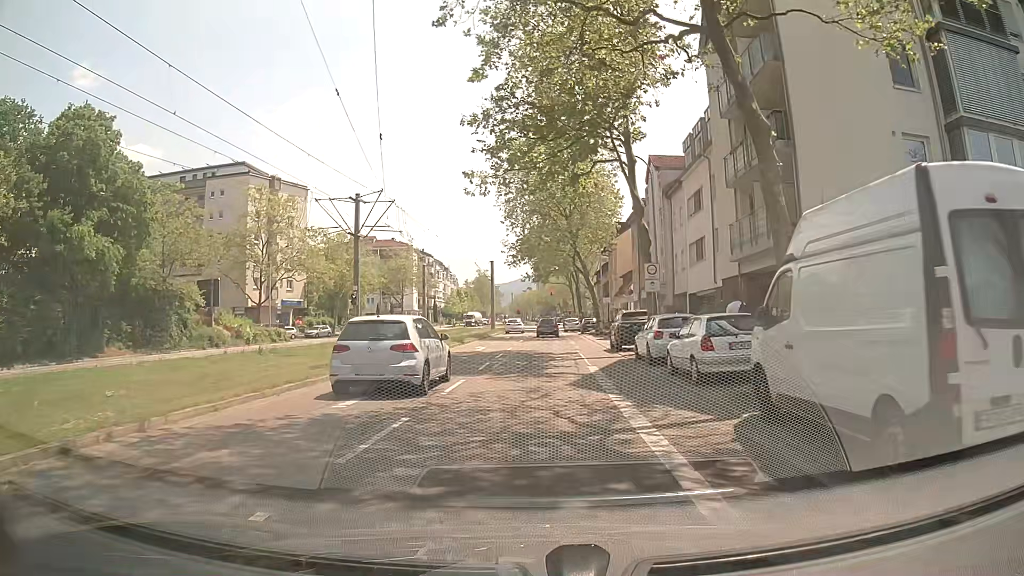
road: tertiary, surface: asphalt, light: Day
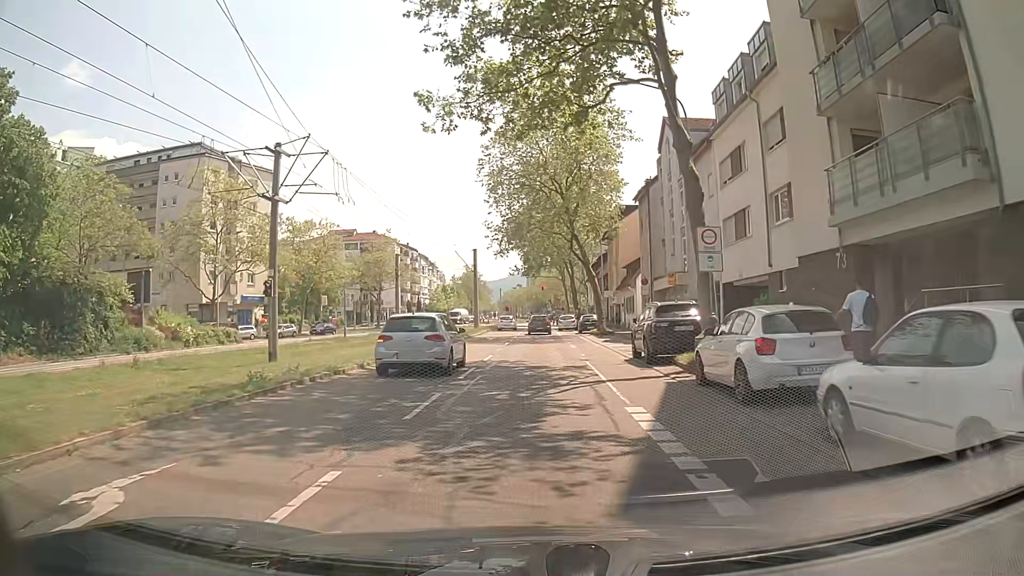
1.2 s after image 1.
(+0.1, +9.5) m; +1°
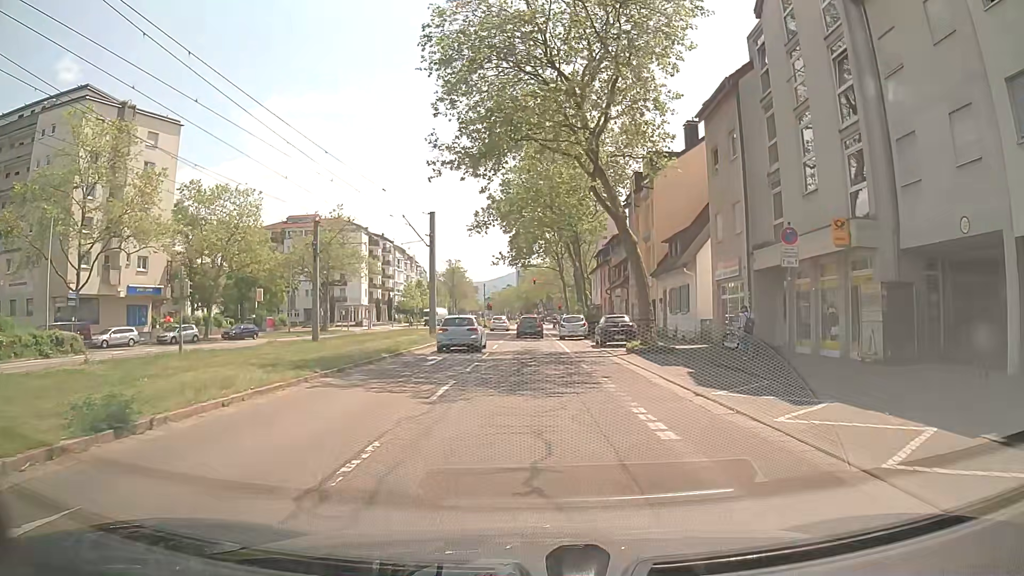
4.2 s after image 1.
(+0.2, +21.5) m; +1°
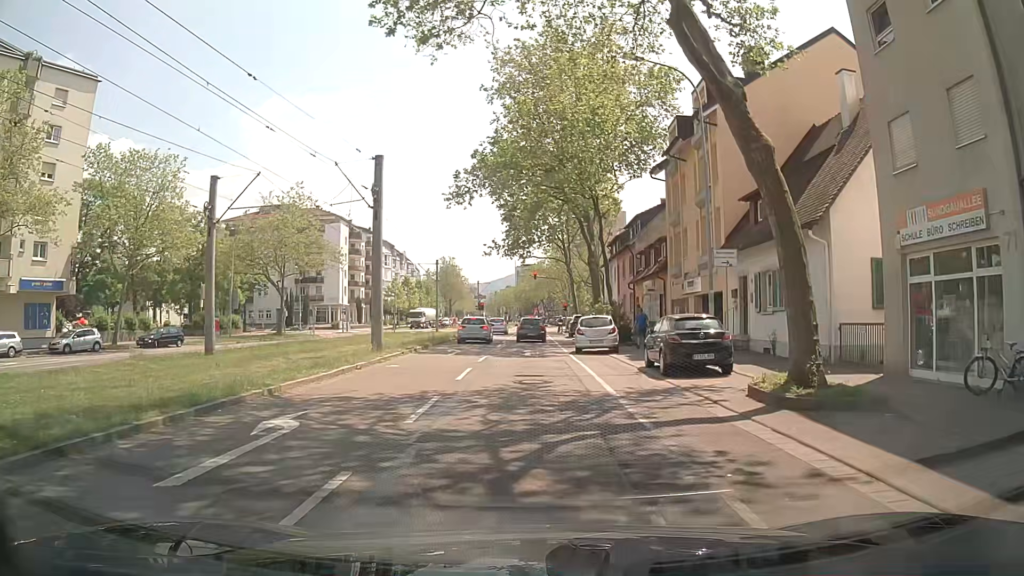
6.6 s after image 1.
(+0.1, +14.2) m; +1°
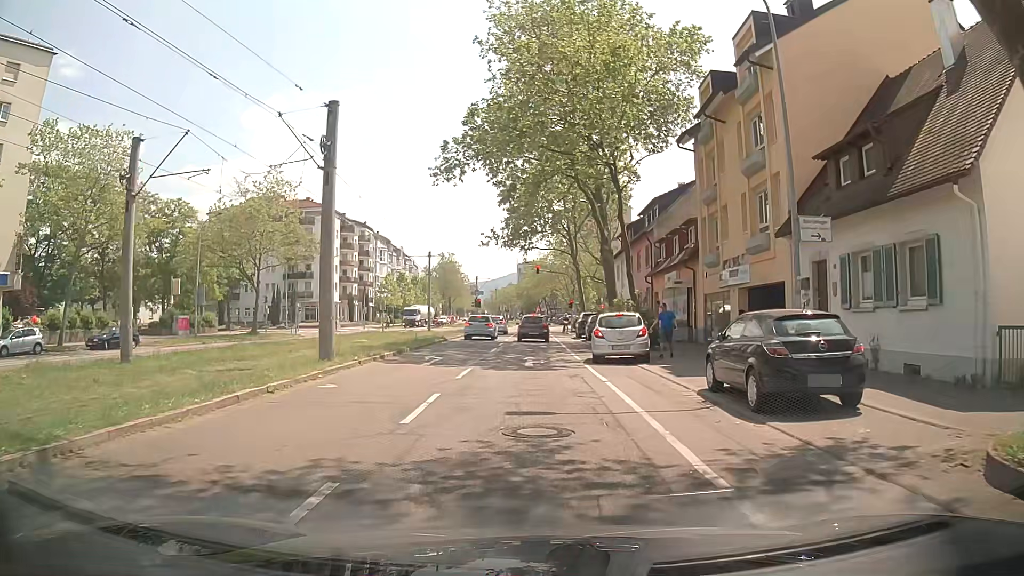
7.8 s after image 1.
(0.0, +6.5) m; 0°
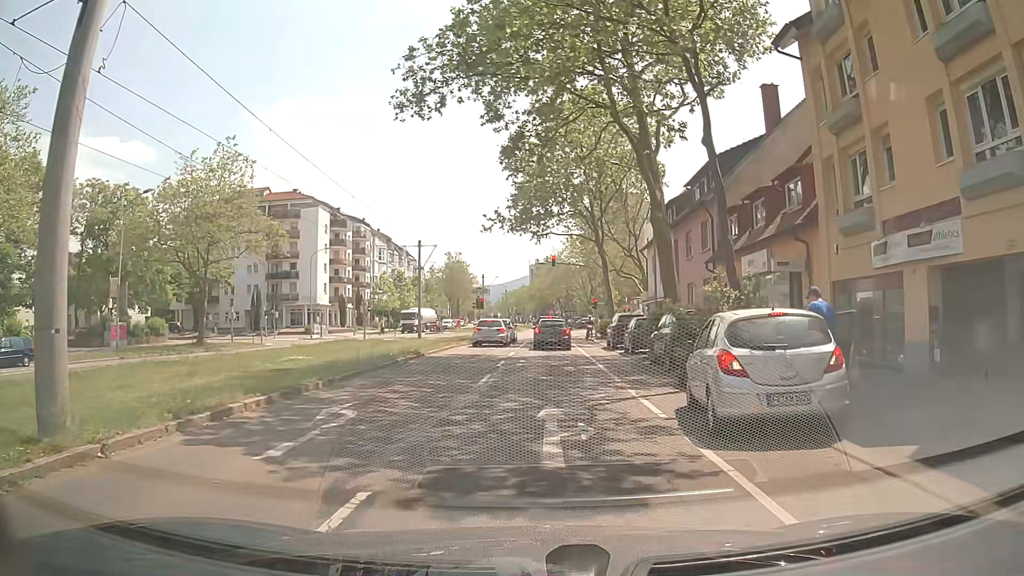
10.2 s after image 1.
(-0.1, +12.1) m; 0°
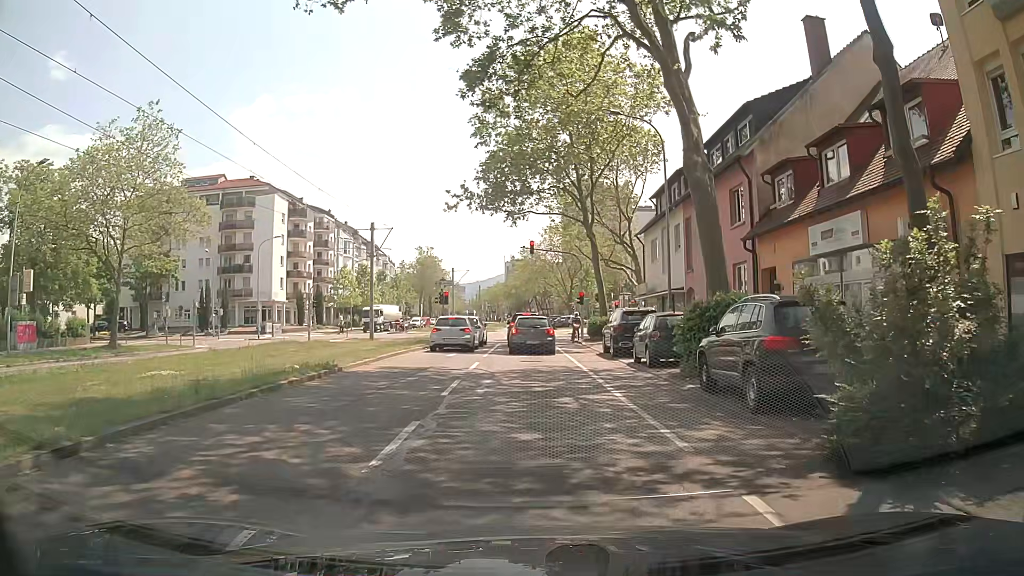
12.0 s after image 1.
(0.0, +8.4) m; +3°
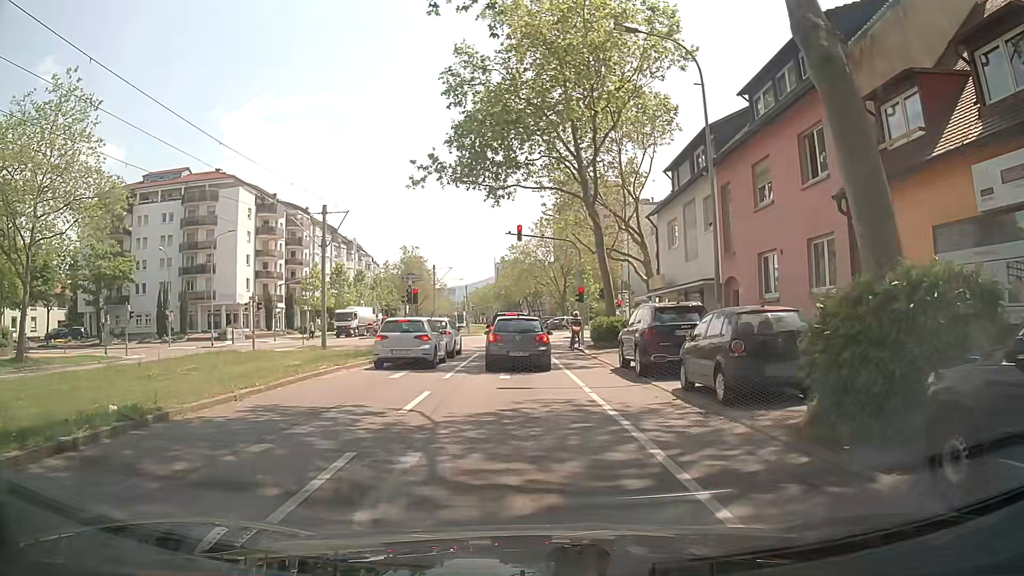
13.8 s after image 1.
(0.0, +8.0) m; 0°
